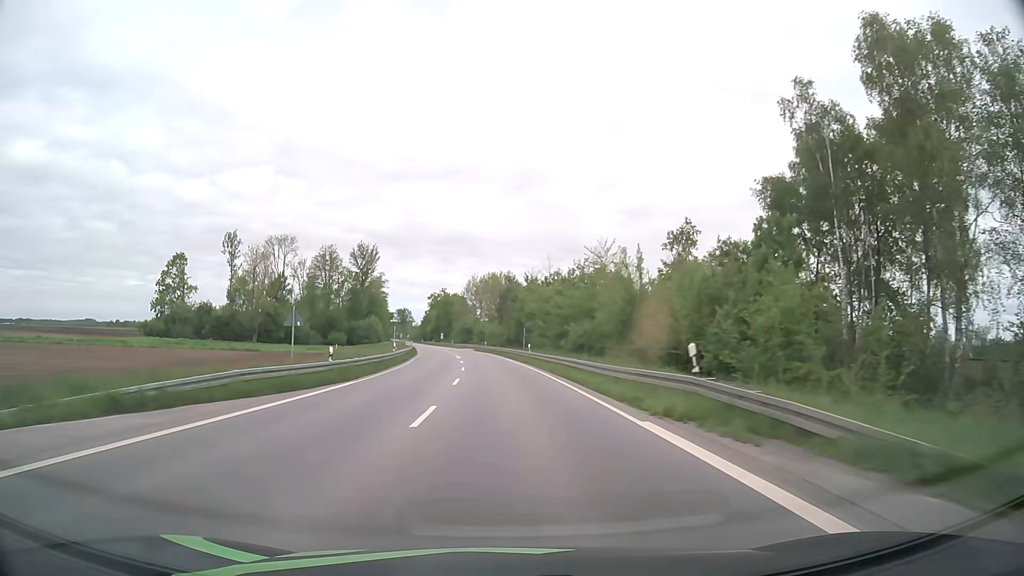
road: primary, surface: asphalt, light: Day
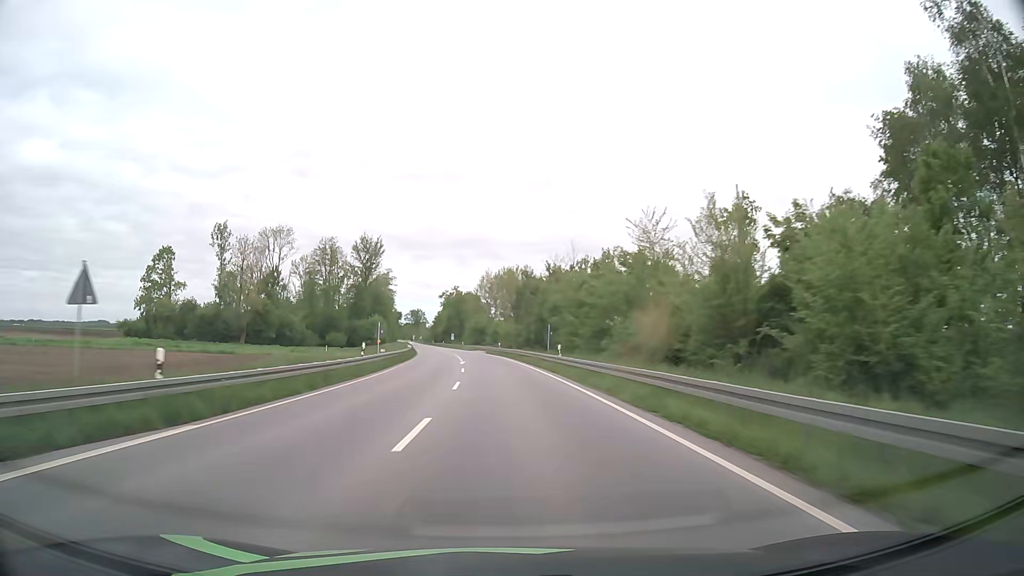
(-0.1, +14.8) m; -1°
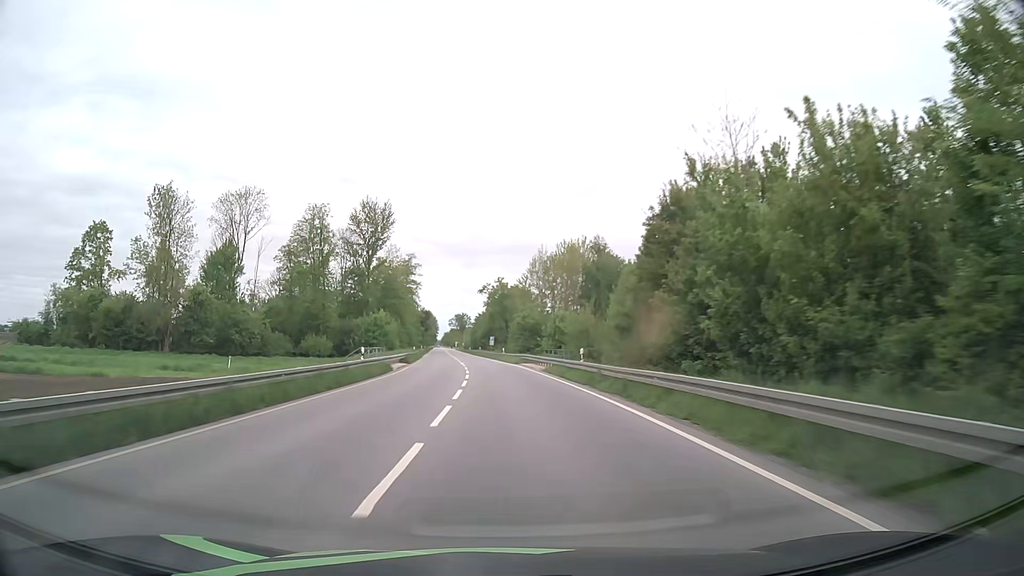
(-1.7, +45.5) m; -4°
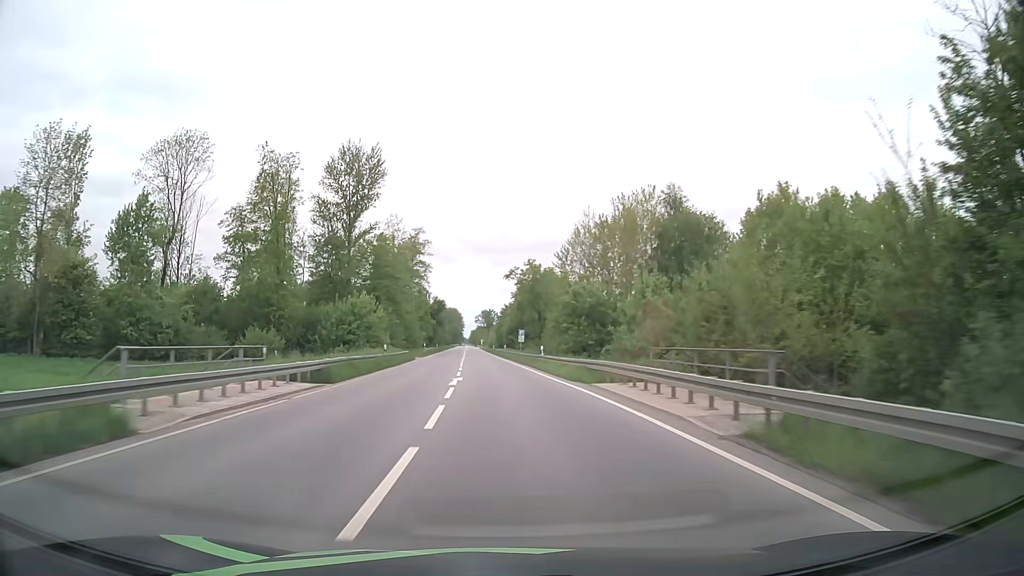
(-0.8, +30.9) m; -3°
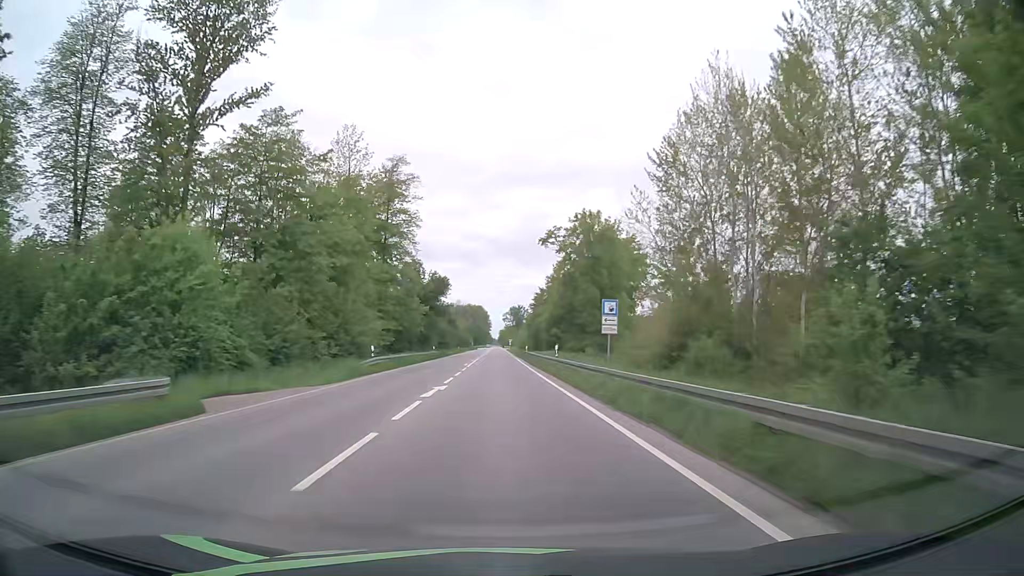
(-1.2, +46.9) m; -3°
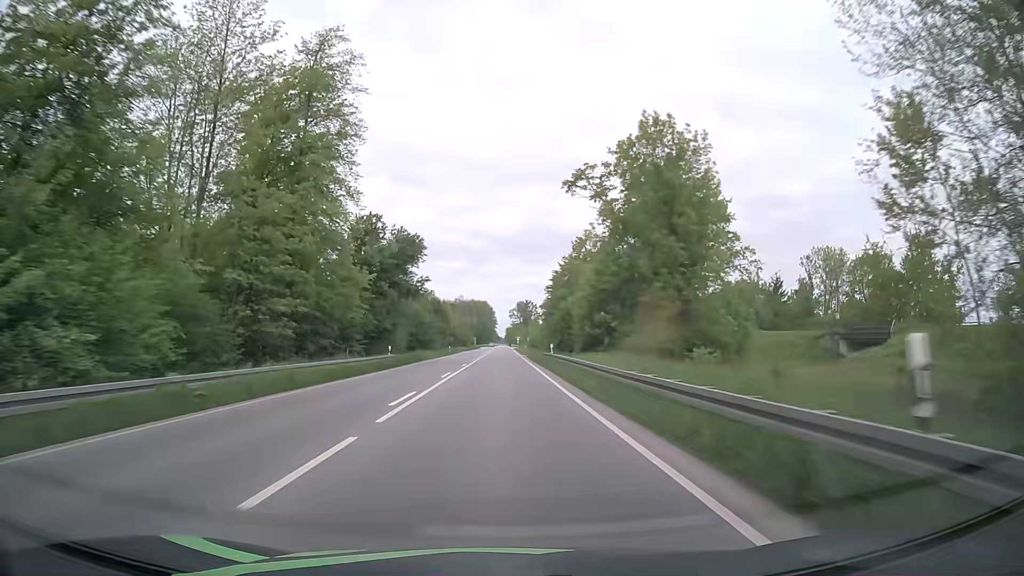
(0.0, +30.9) m; 0°
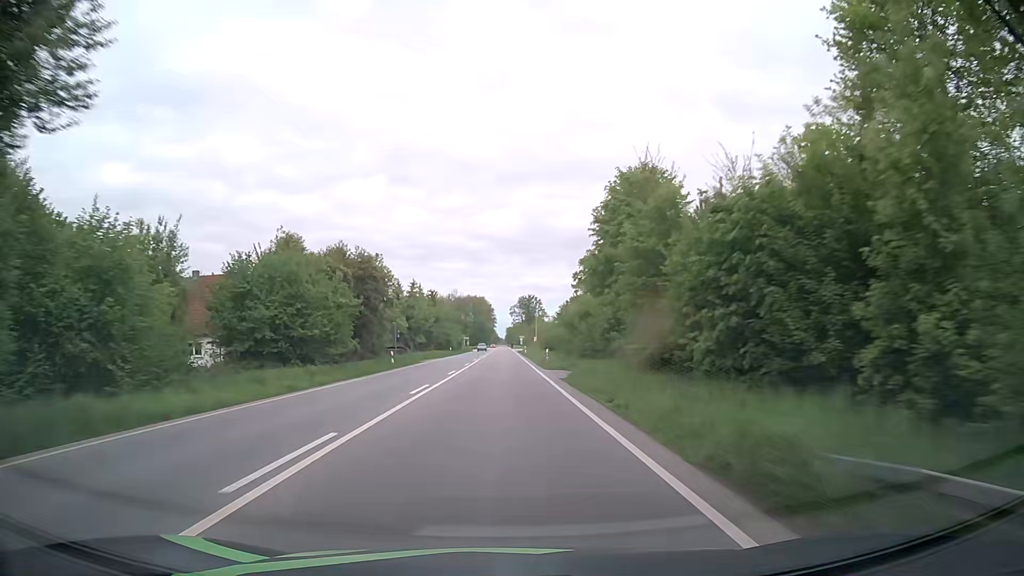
(-0.1, +44.5) m; 0°
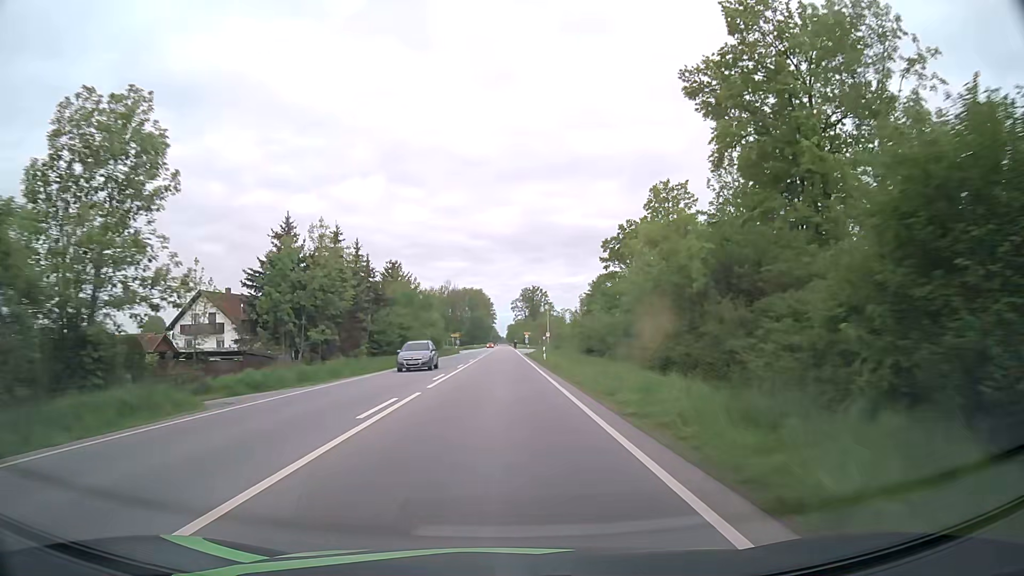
(-0.1, +42.1) m; 0°
(0, +10) (0, +20) (0, +30) (0, +40) (0, +50) (0, +60) (0, +70) (0, +80) (0, +90) (-1, +100) m
